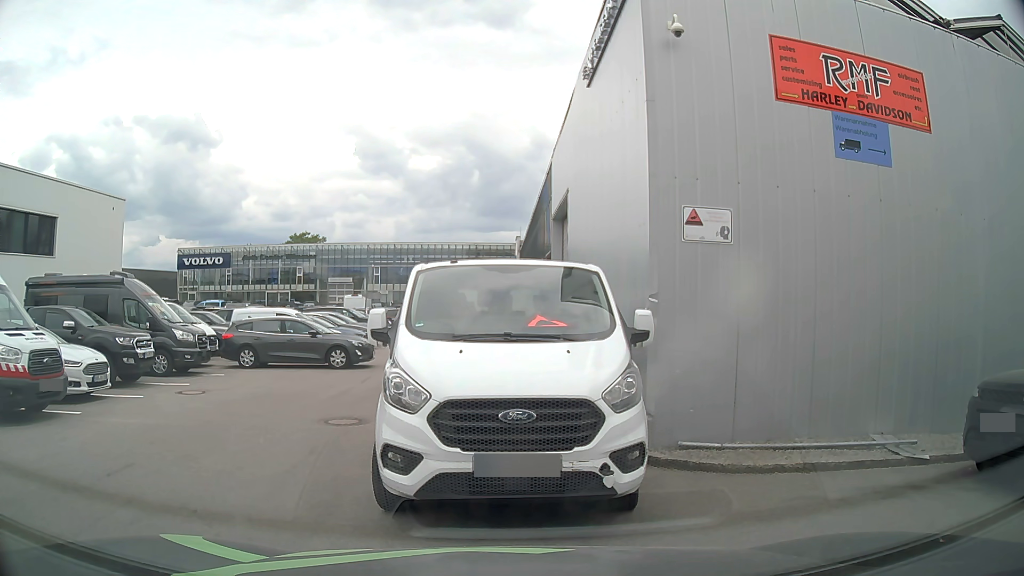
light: Day
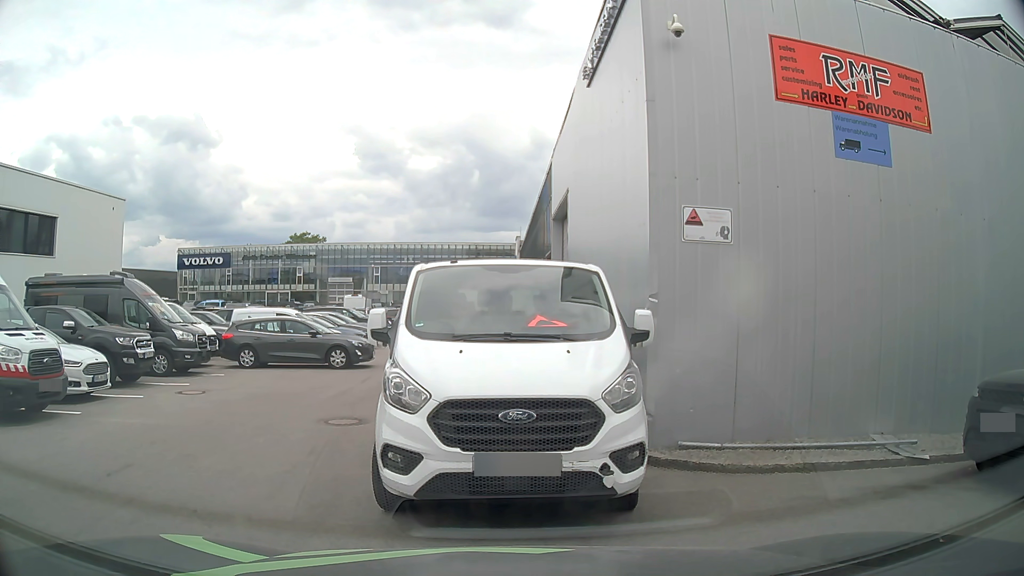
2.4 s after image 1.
(0.0, 0.0) m; 0°
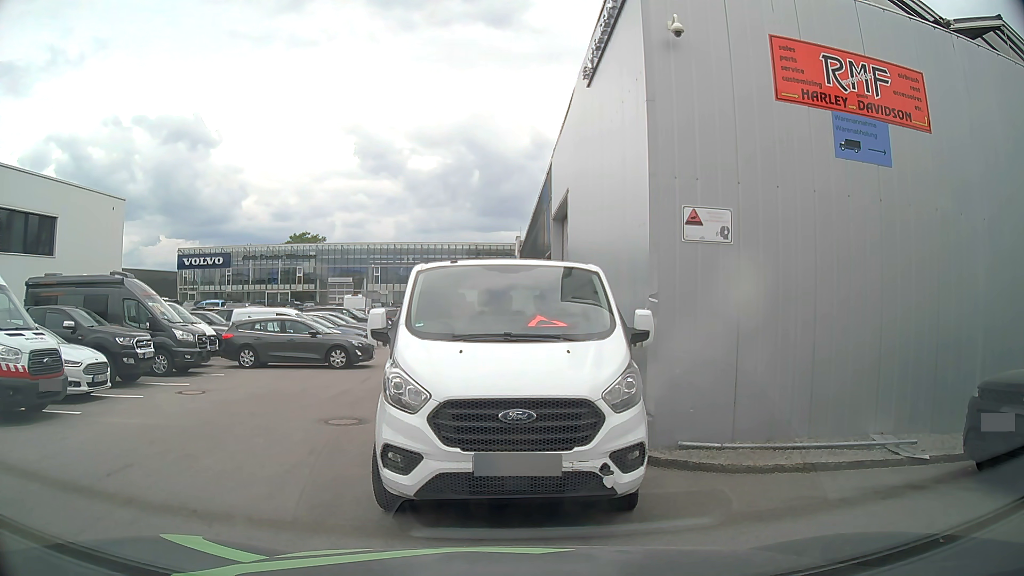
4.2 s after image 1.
(0.0, 0.0) m; 0°
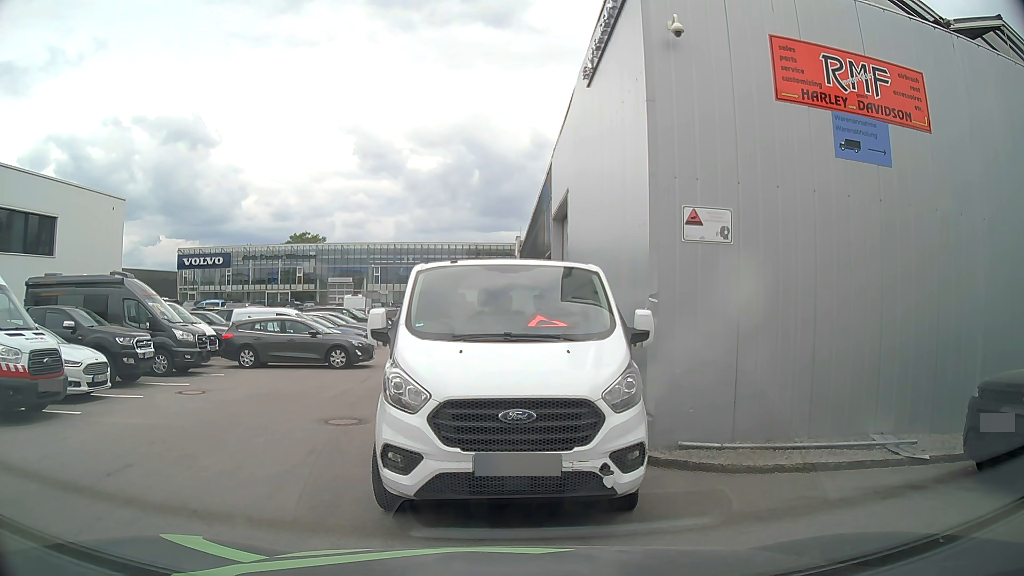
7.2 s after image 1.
(0.0, 0.0) m; 0°
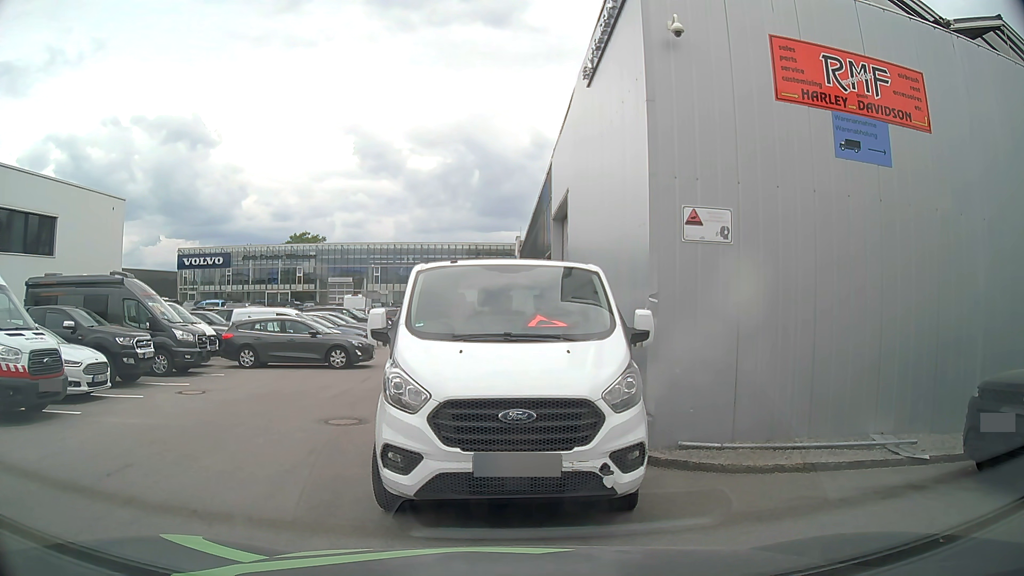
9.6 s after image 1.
(0.0, 0.0) m; 0°
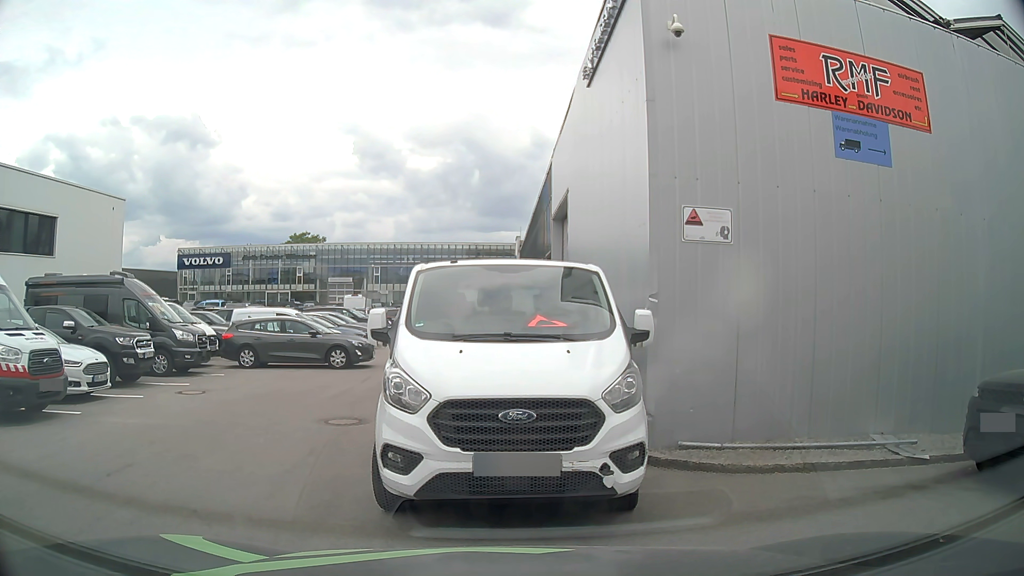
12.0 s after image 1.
(0.0, 0.0) m; 0°
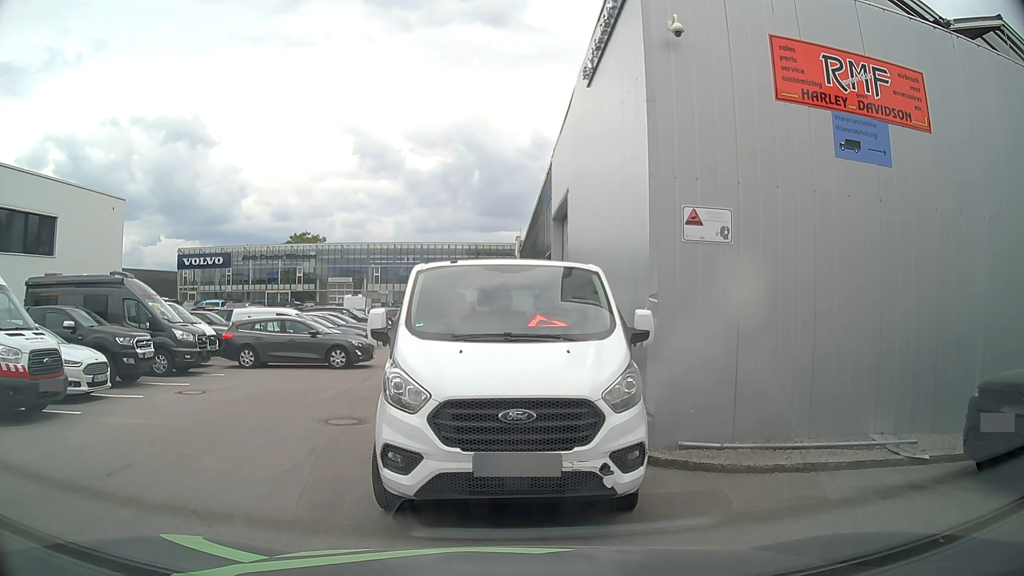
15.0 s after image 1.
(0.0, 0.0) m; 0°
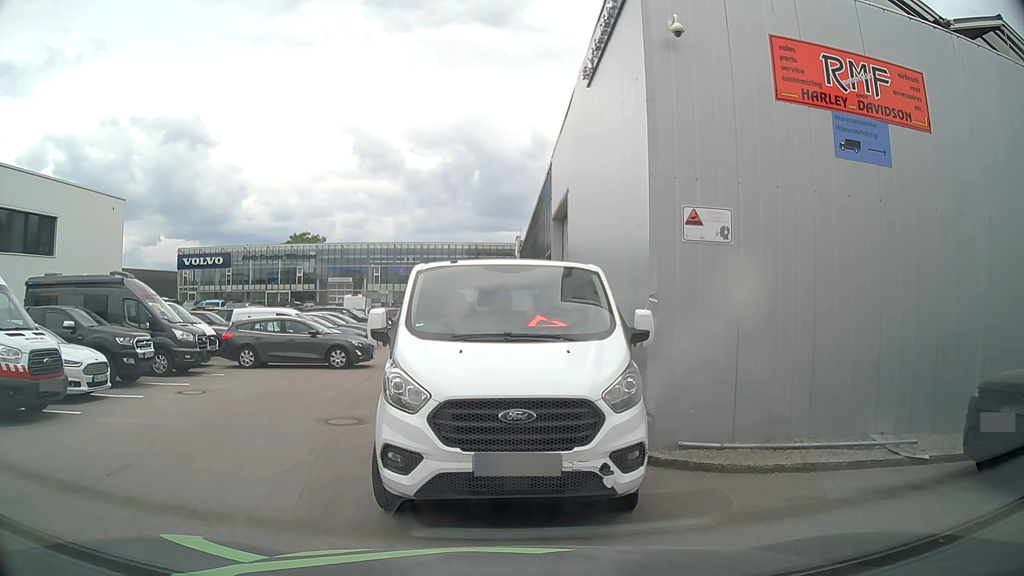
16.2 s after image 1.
(0.0, 0.0) m; 0°
